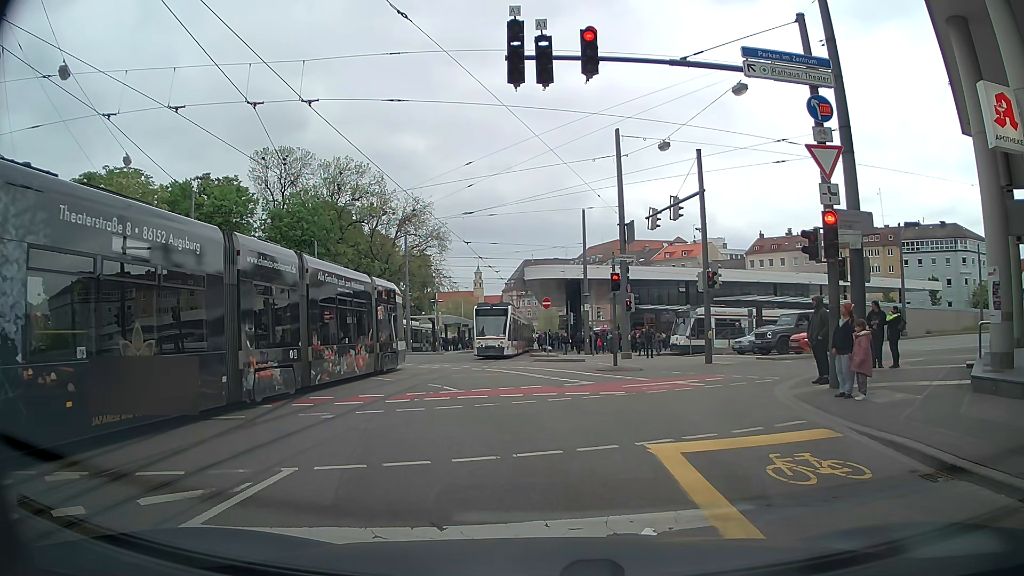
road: tertiary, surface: asphalt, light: Day
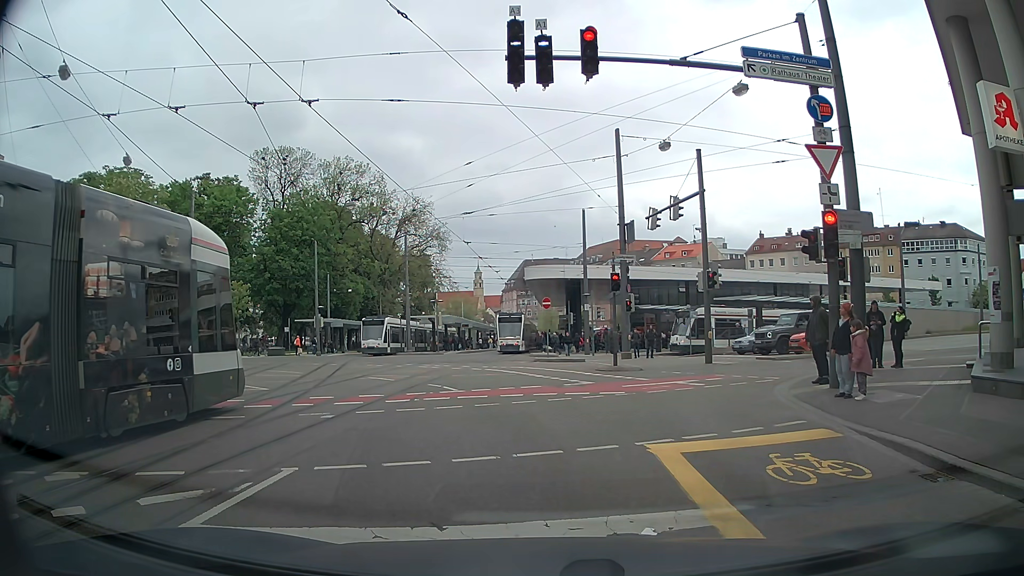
(0.0, 0.0) m; 0°
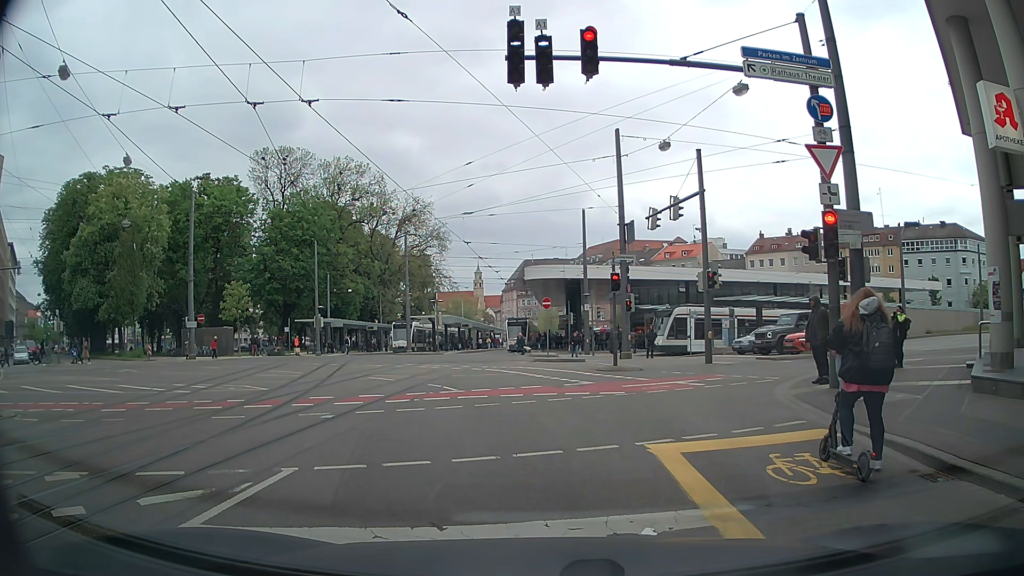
(0.0, 0.0) m; 0°
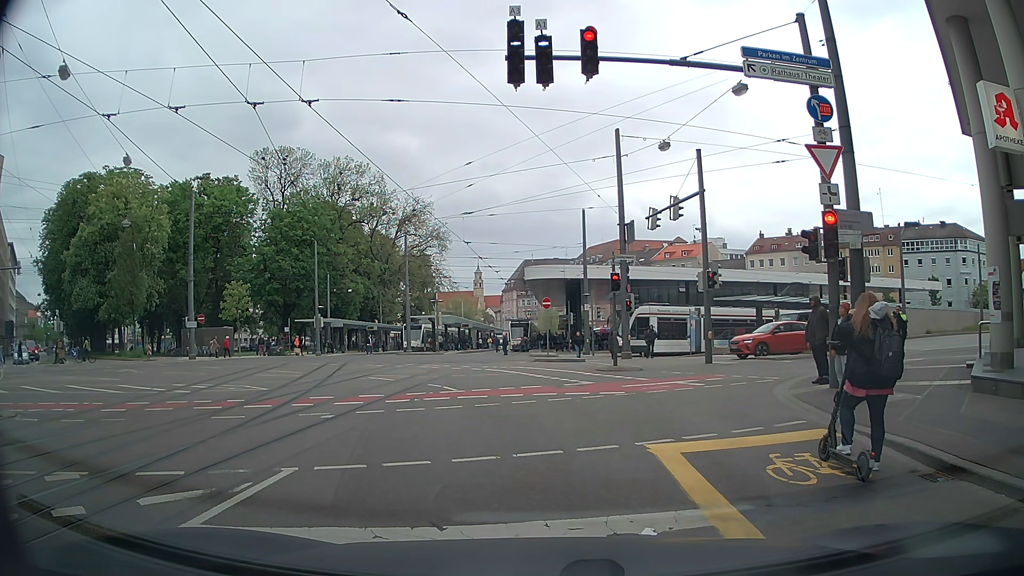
(0.0, 0.0) m; 0°
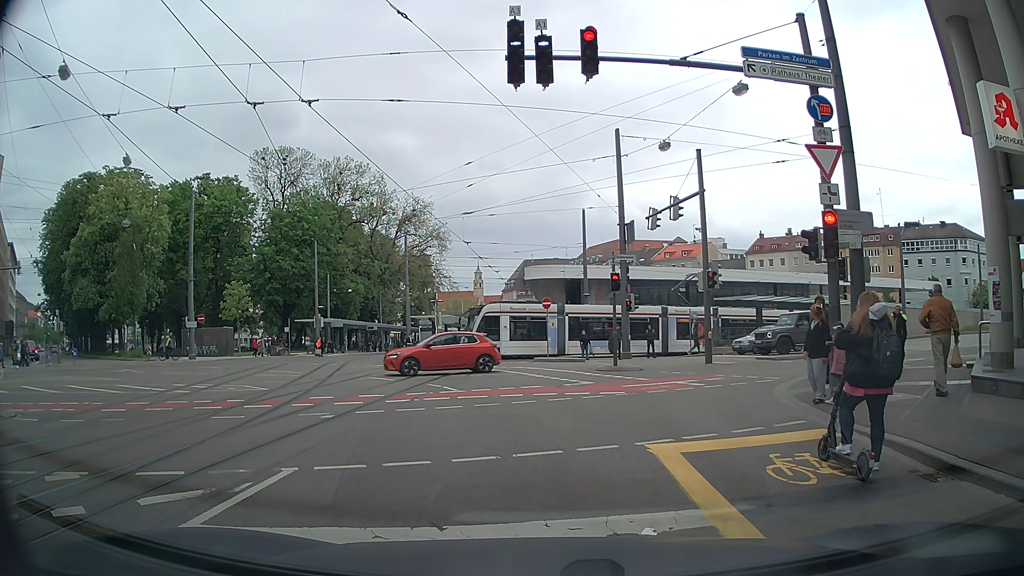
(0.0, 0.0) m; 0°
